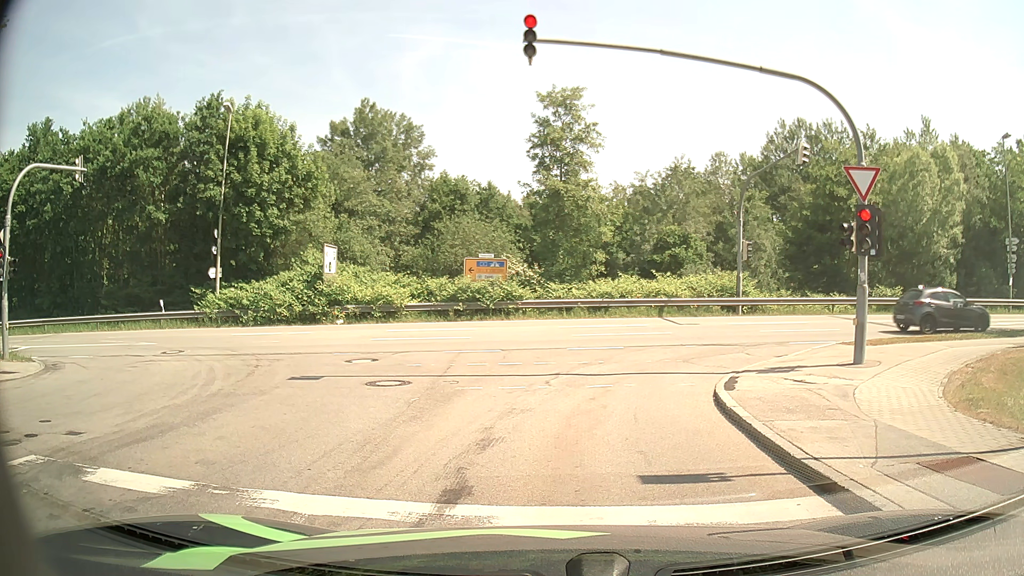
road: residential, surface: asphalt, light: Day
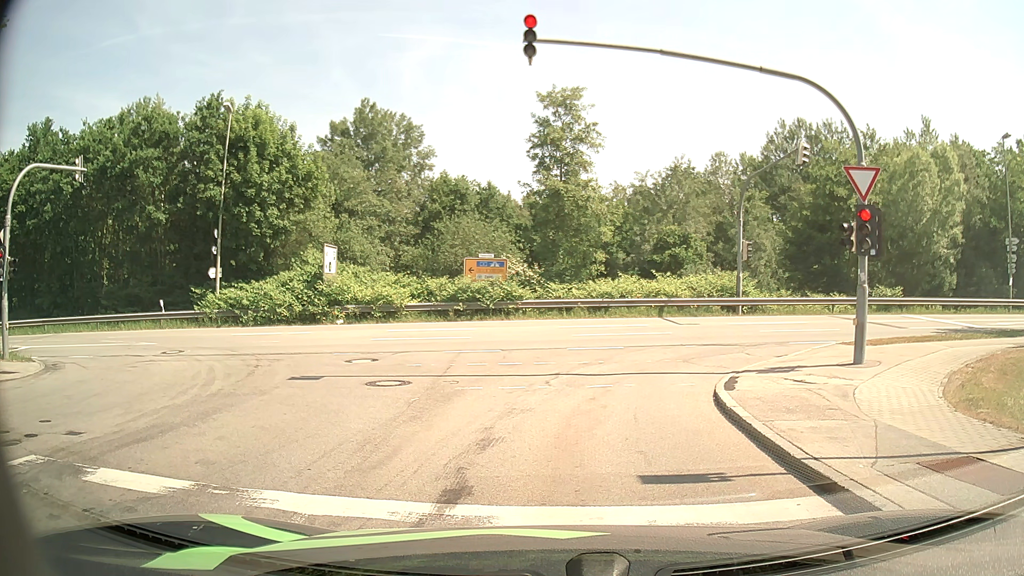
(0.0, 0.0) m; 0°
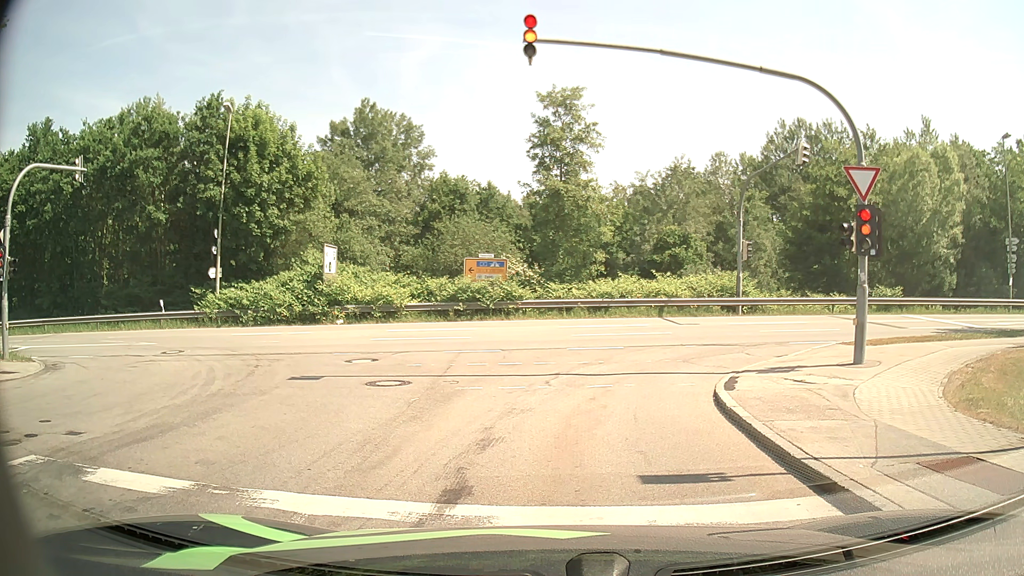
(0.0, 0.0) m; 0°
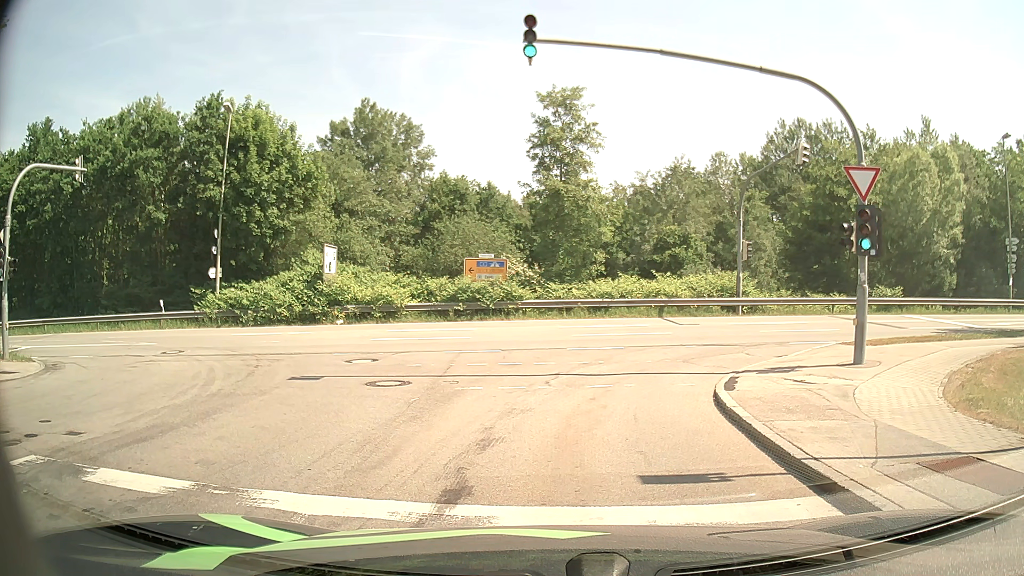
(0.0, 0.0) m; 0°
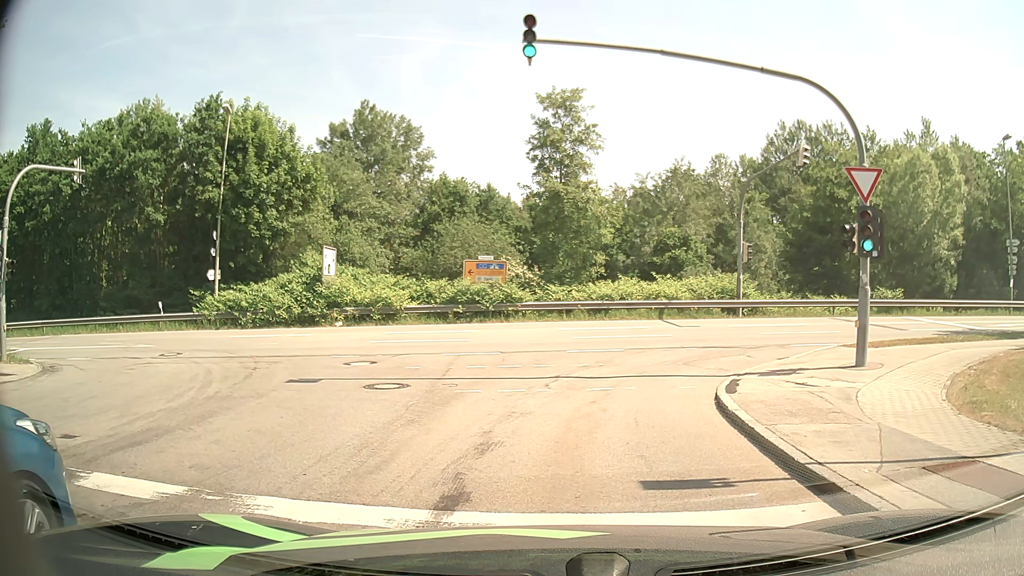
(0.0, +0.1) m; 0°
